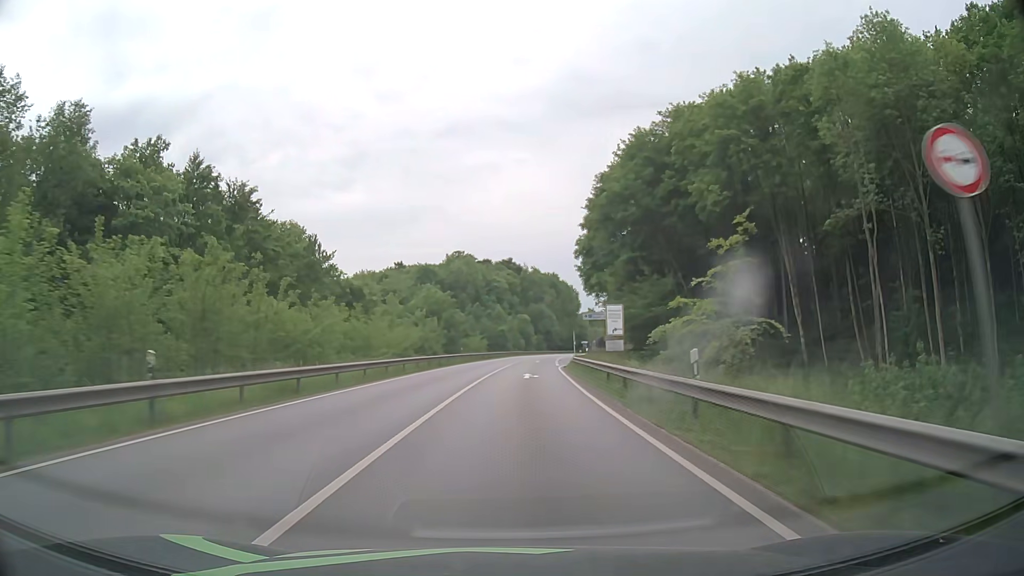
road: primary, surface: asphalt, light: Day
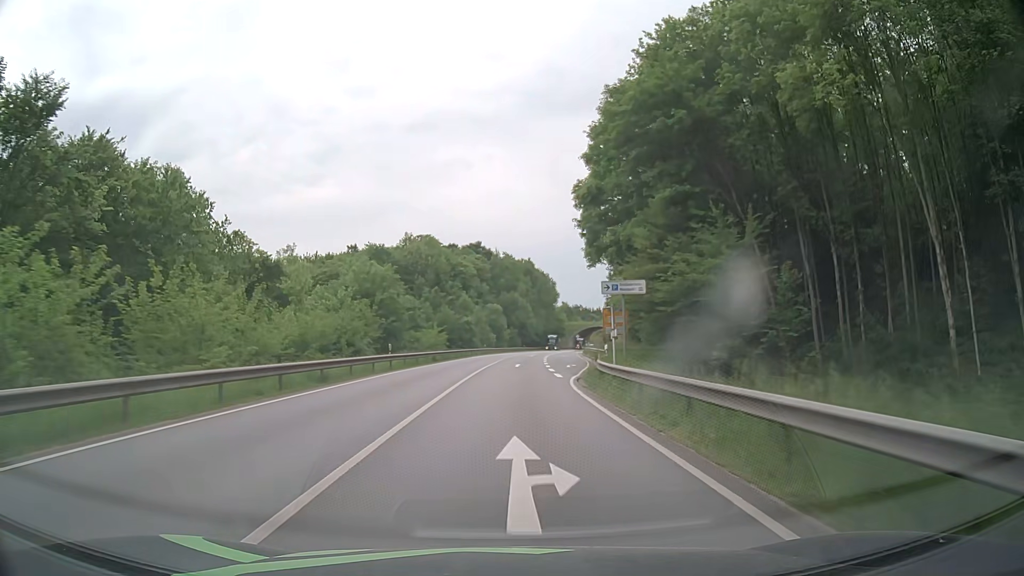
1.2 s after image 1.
(+0.5, +24.3) m; +2°
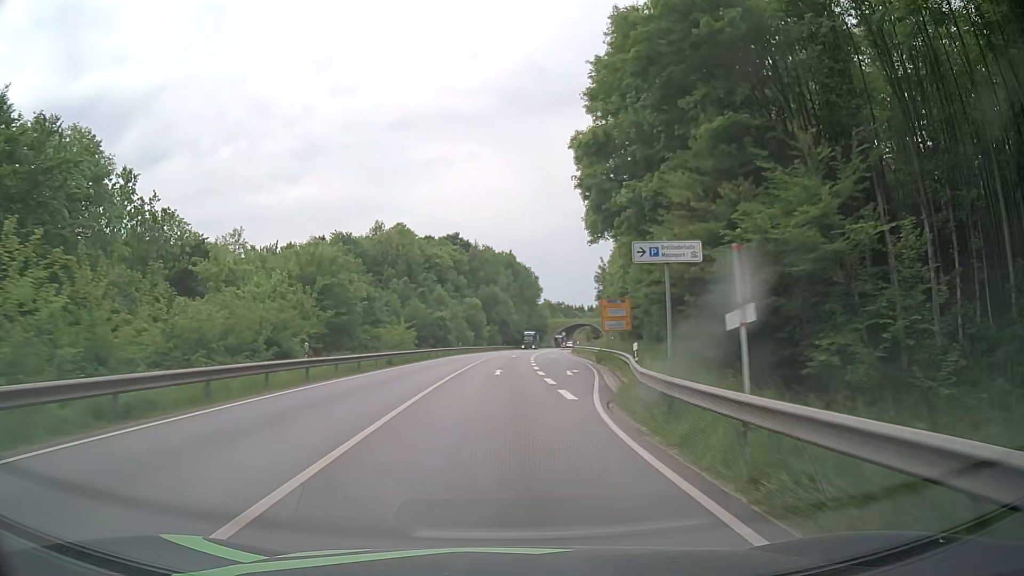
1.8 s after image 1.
(+0.2, +11.7) m; +2°
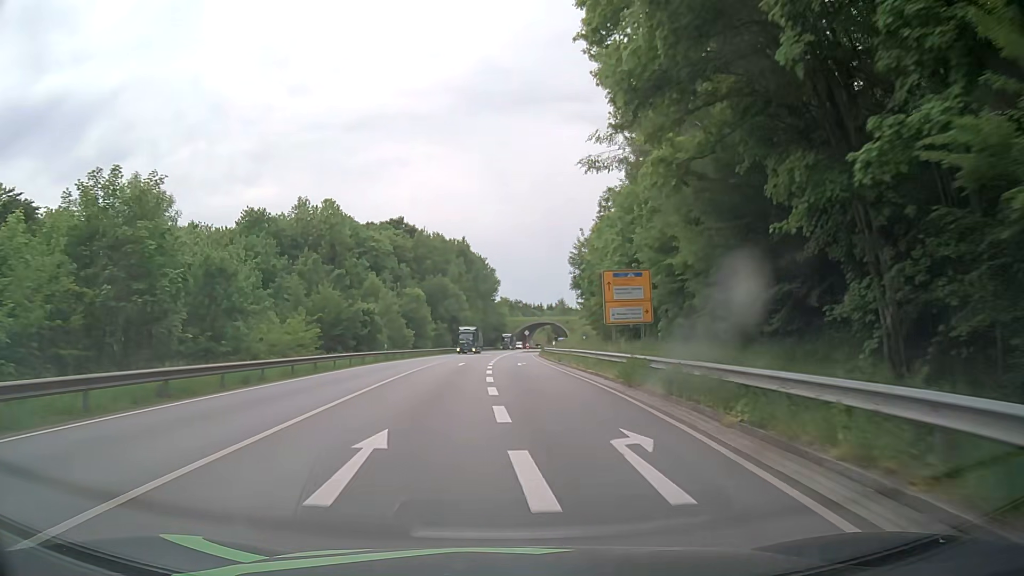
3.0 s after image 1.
(+0.7, +22.3) m; +4°
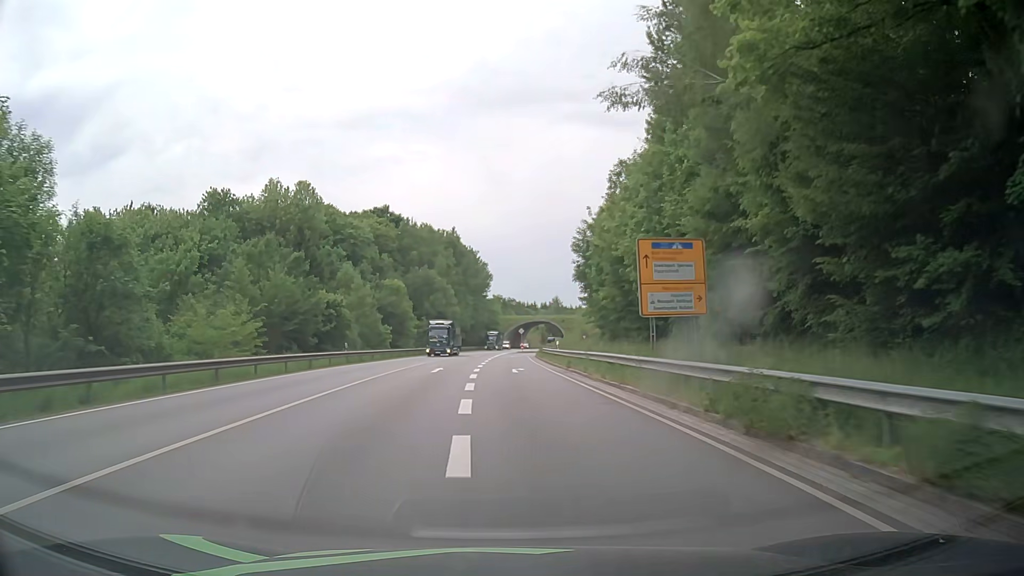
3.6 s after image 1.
(0.0, +10.7) m; 0°
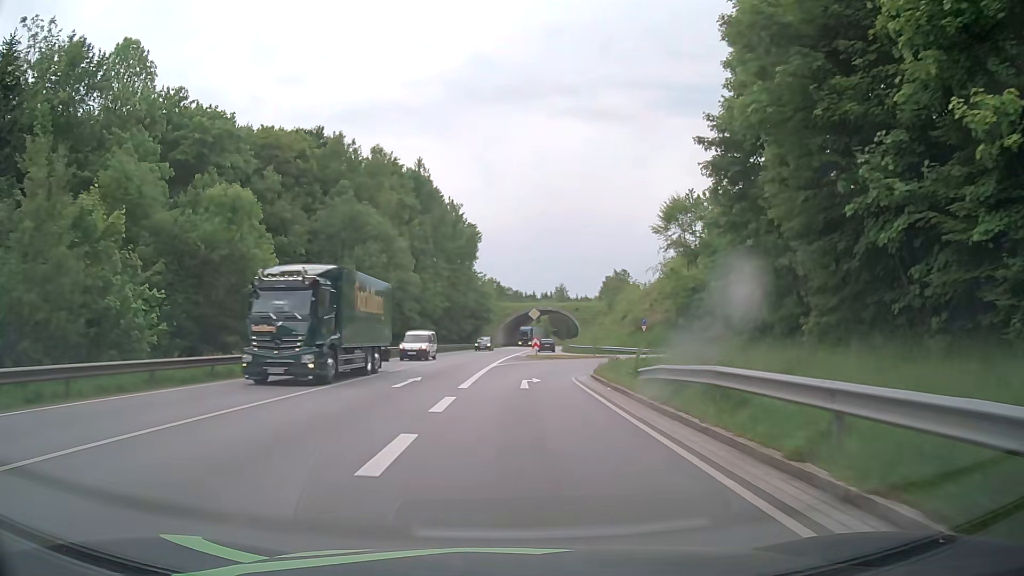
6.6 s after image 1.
(+0.1, +47.6) m; +1°
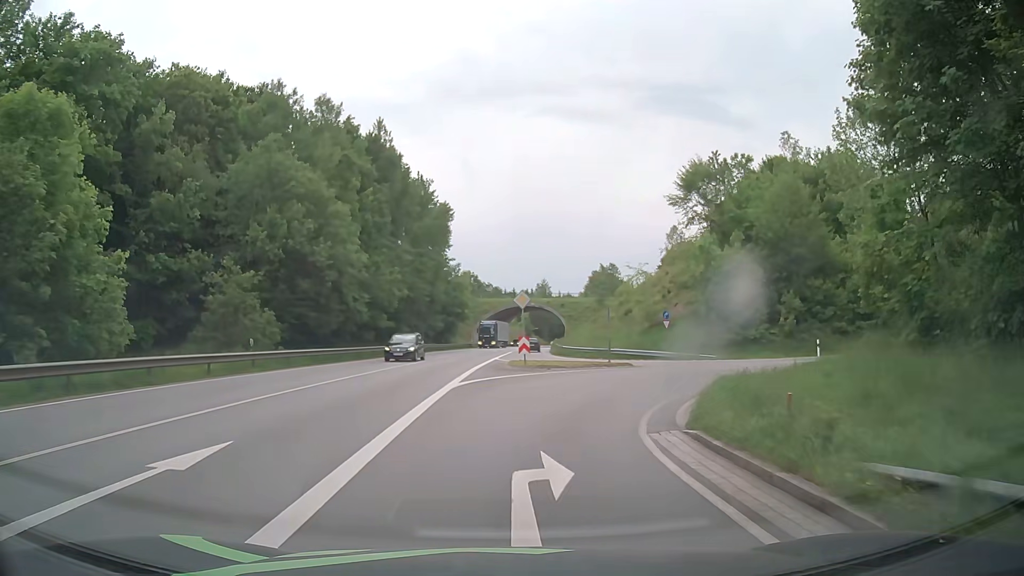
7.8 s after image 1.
(+0.2, +14.9) m; +2°
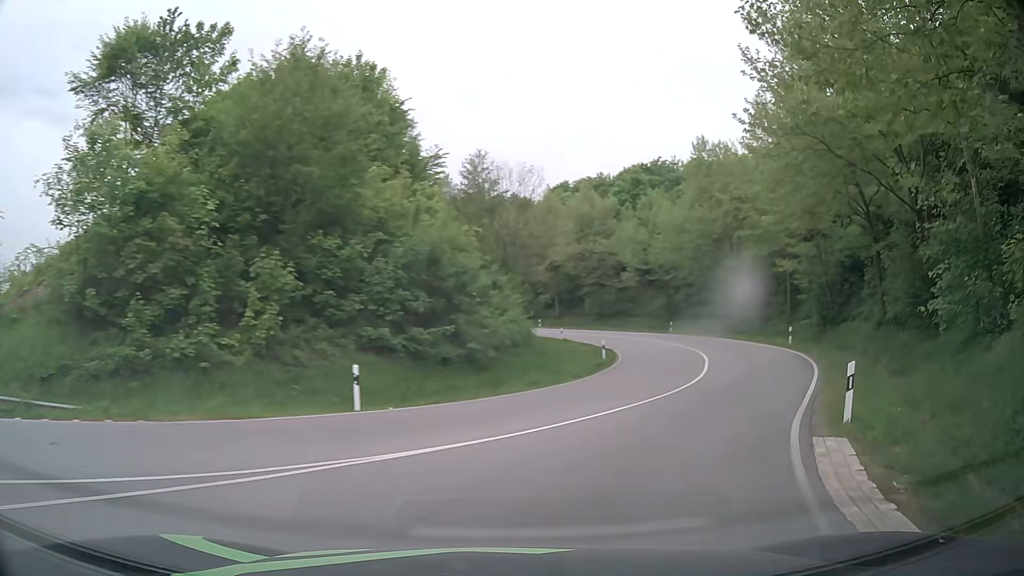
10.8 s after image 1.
(+8.3, +25.8) m; +47°
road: primary_link
(+2, +10) (+6, +19) (+10, +28) (+14, +37) (+15, +47) (+15, +57) (+12, +67) (+8, +76) (+3, +84) (-4, +91) m
